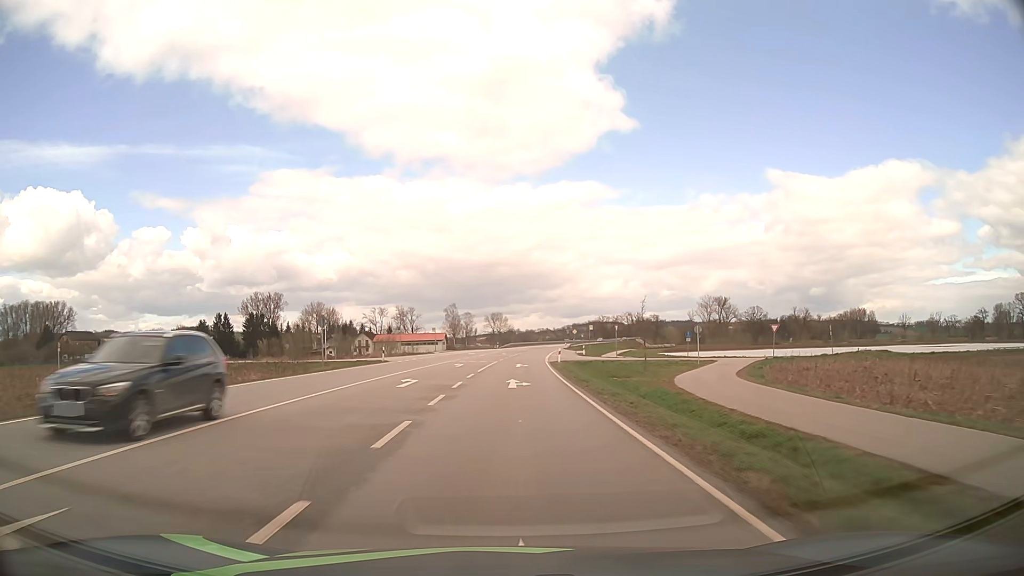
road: secondary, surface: asphalt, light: Day
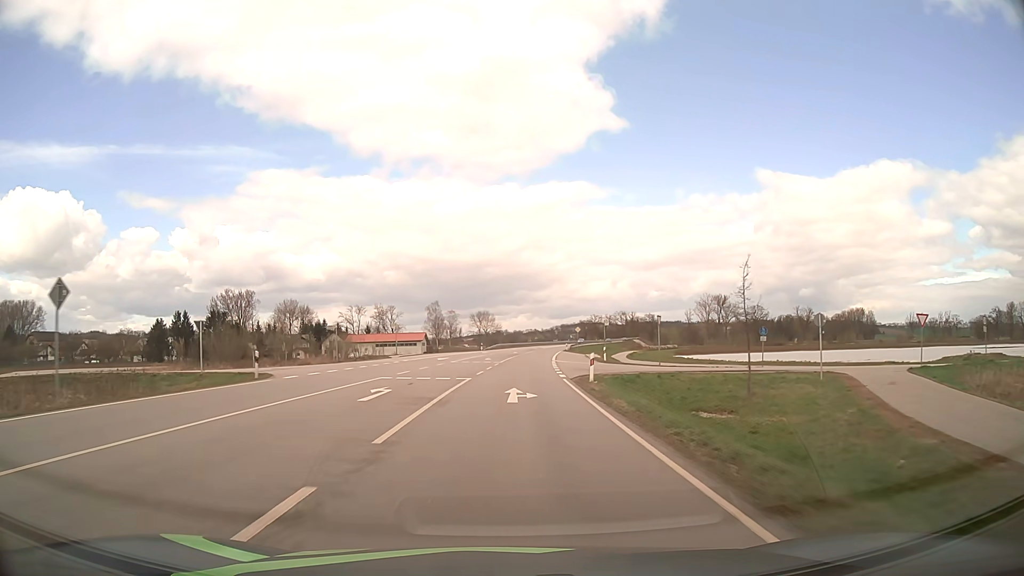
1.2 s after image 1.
(+0.2, +23.6) m; +1°
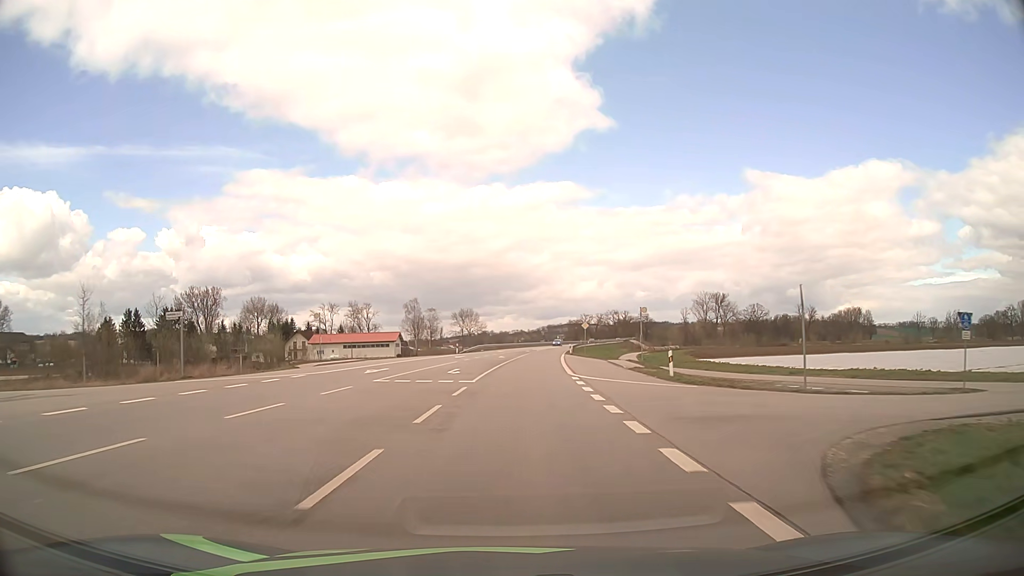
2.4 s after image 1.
(+0.2, +23.9) m; +1°
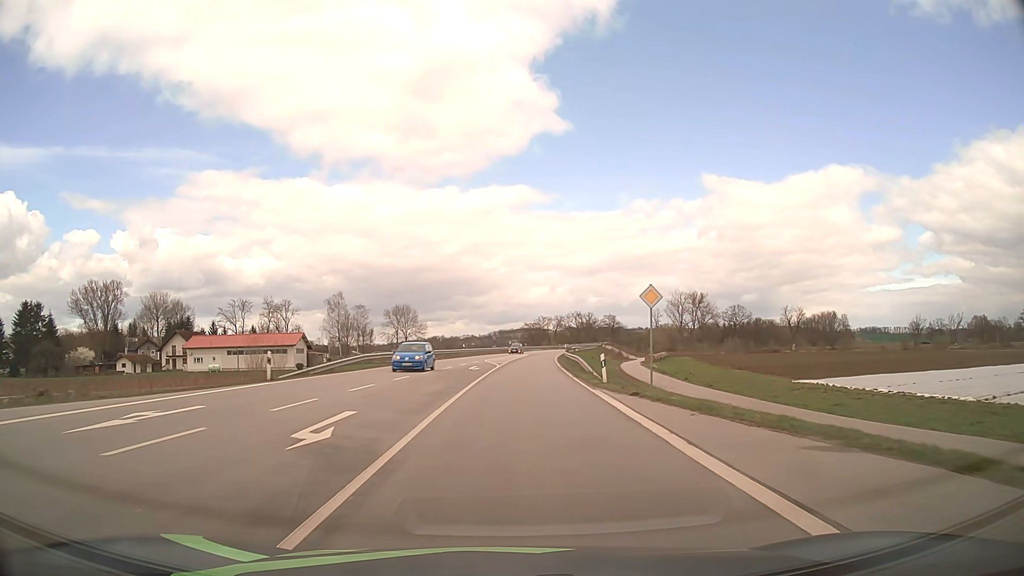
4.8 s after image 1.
(+1.5, +48.4) m; +4°
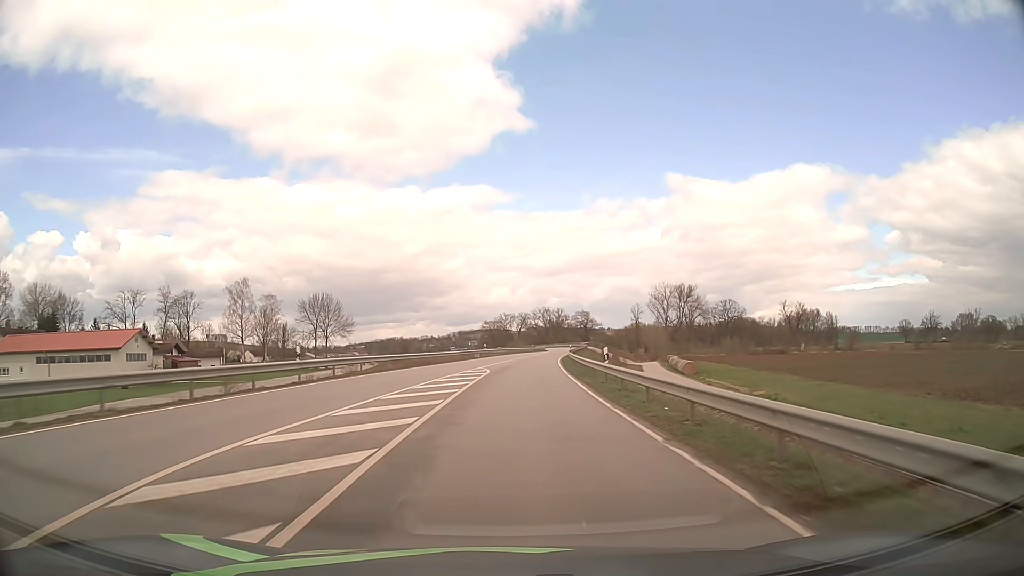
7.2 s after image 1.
(+1.5, +49.2) m; +3°
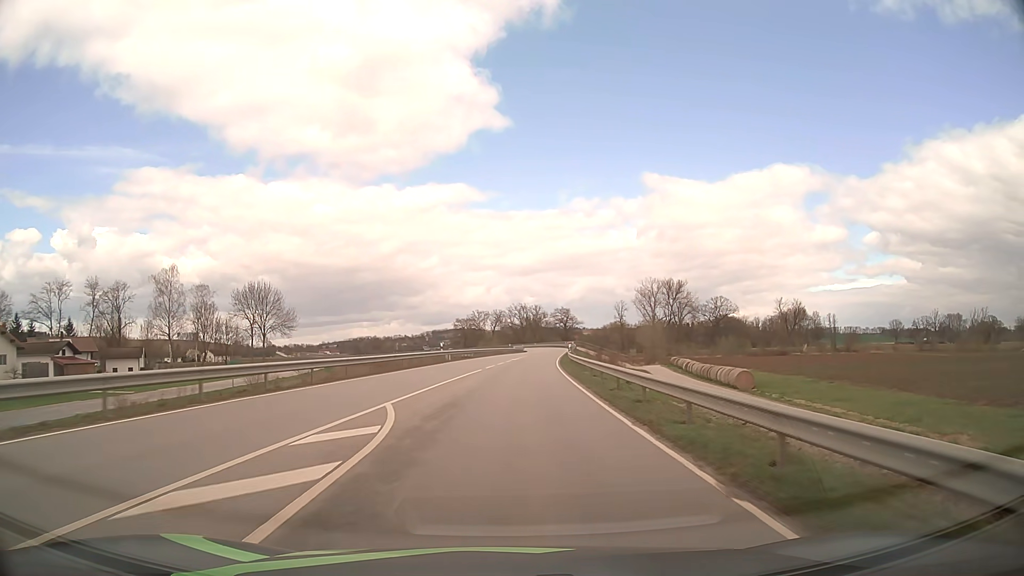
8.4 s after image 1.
(+0.5, +24.6) m; +2°
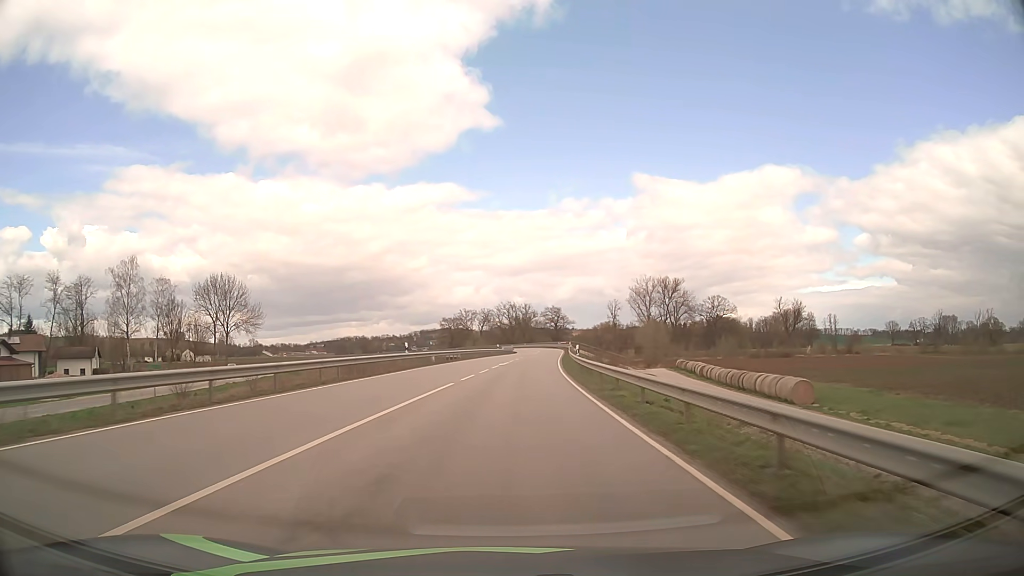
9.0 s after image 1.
(+0.1, +12.2) m; +1°
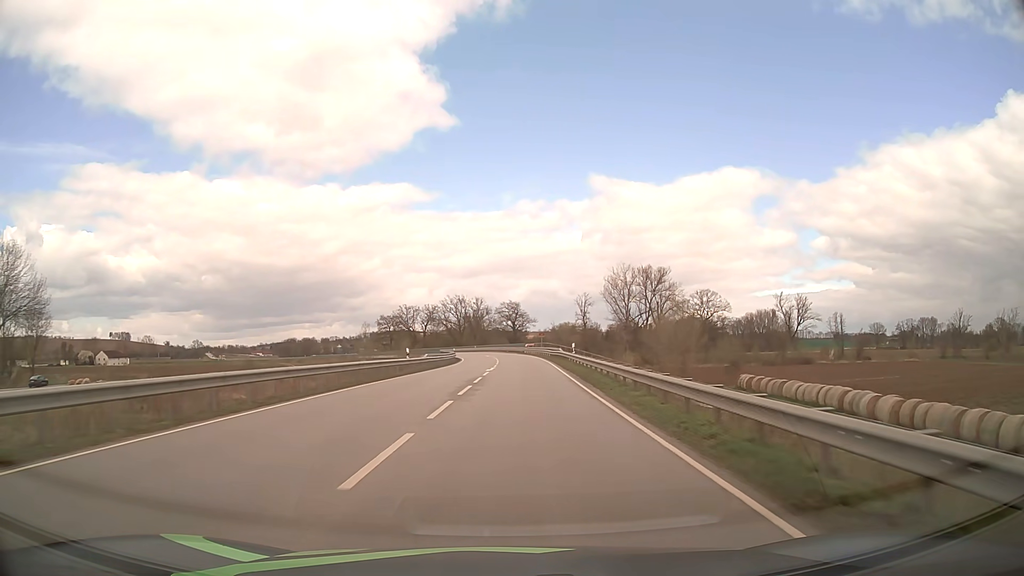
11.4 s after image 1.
(+1.8, +48.9) m; +4°
(0, +10) (0, +20) (0, +30) (0, +40) (0, +50) (0, +60) (0, +70) (0, +80) (-1, +90) (-2, +100) m
